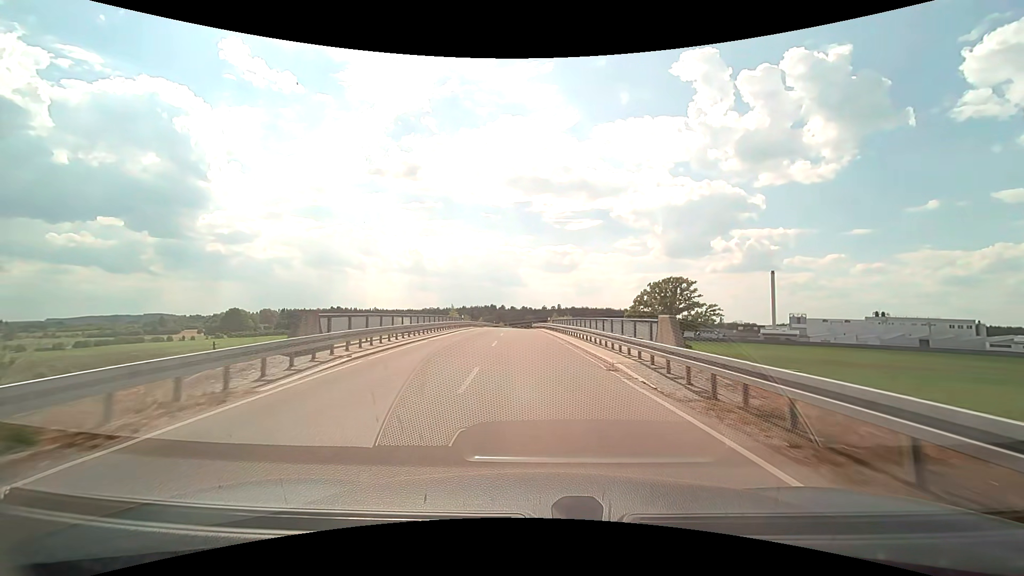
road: unclassified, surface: asphalt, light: Day
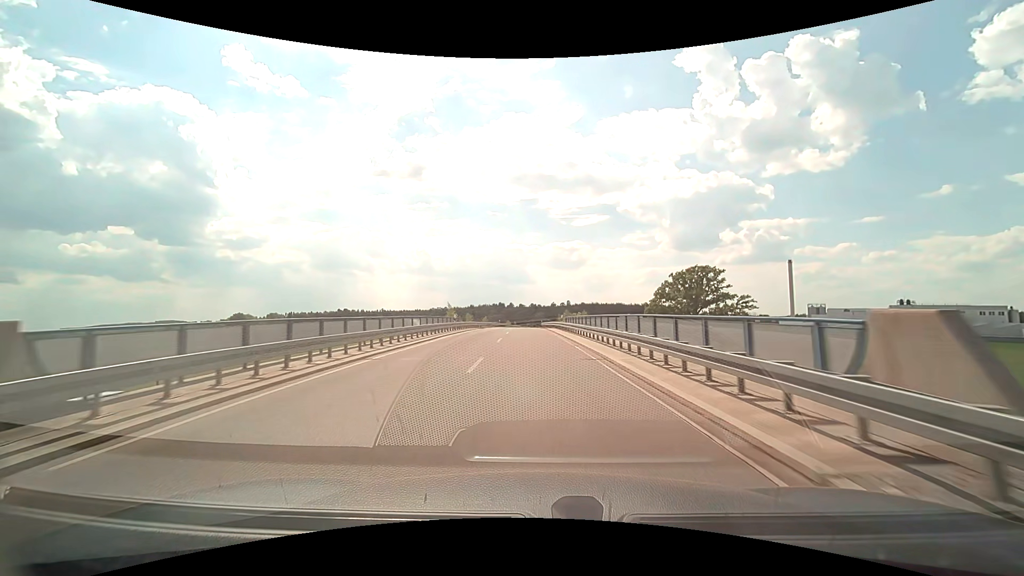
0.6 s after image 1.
(-0.1, +9.5) m; -1°
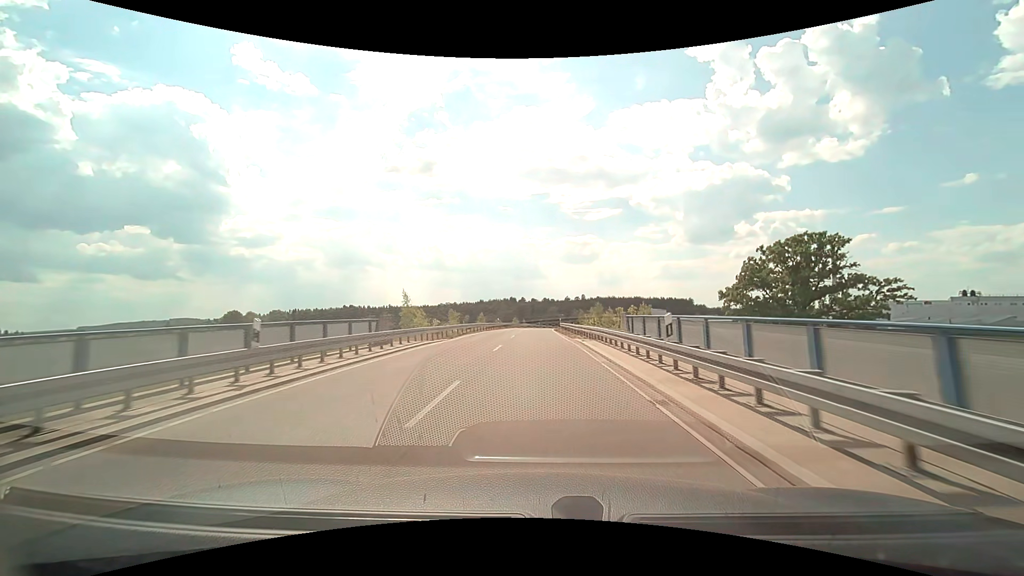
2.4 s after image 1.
(-0.6, +28.9) m; -2°
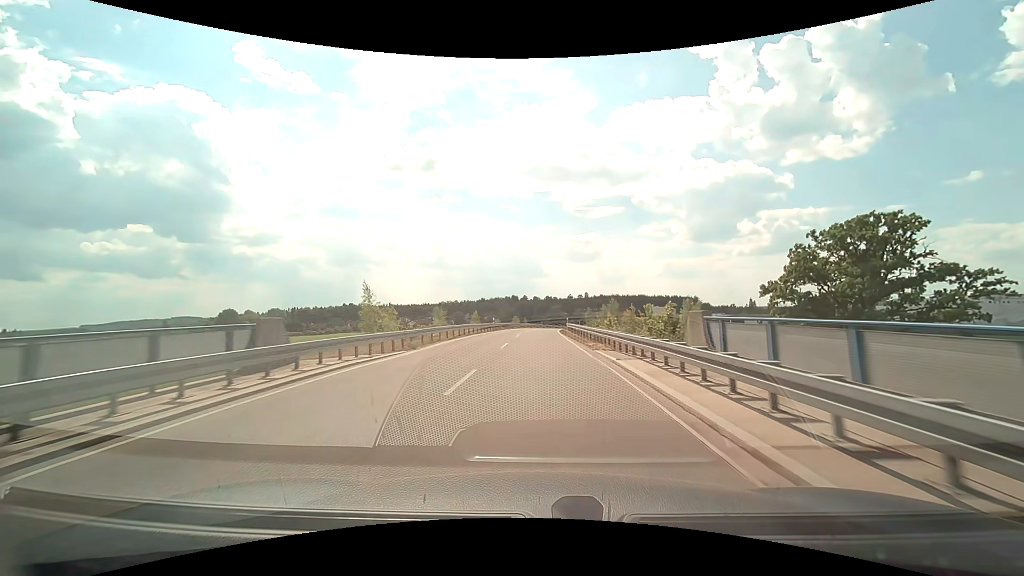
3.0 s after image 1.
(0.0, +9.7) m; 0°
